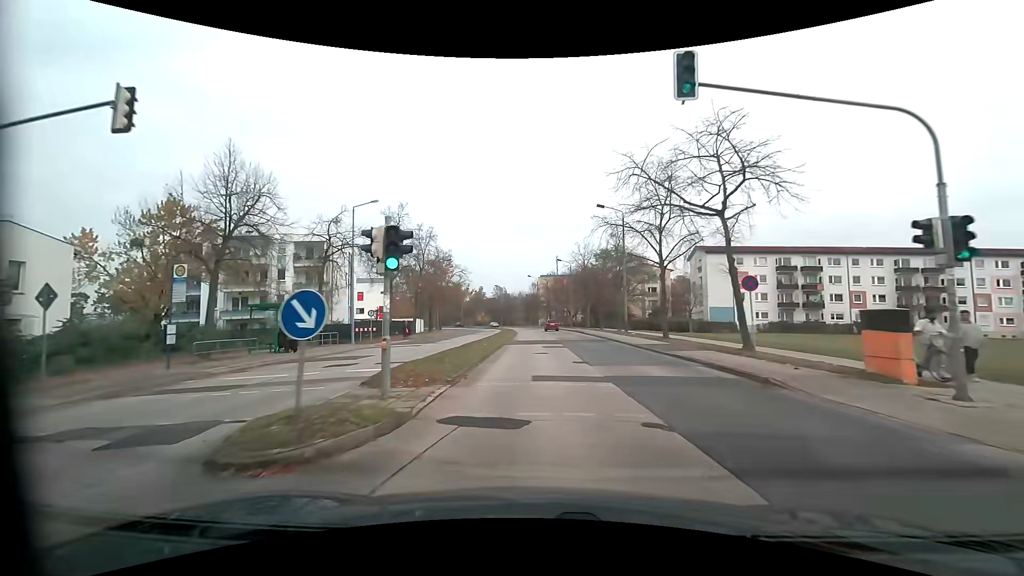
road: tertiary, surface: concrete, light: Day
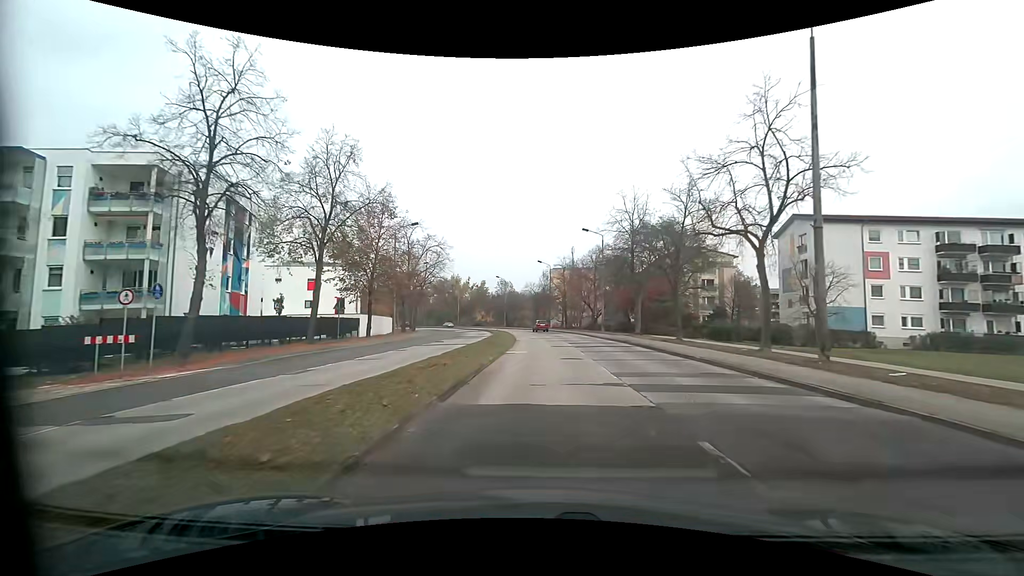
(-0.2, +28.6) m; -1°
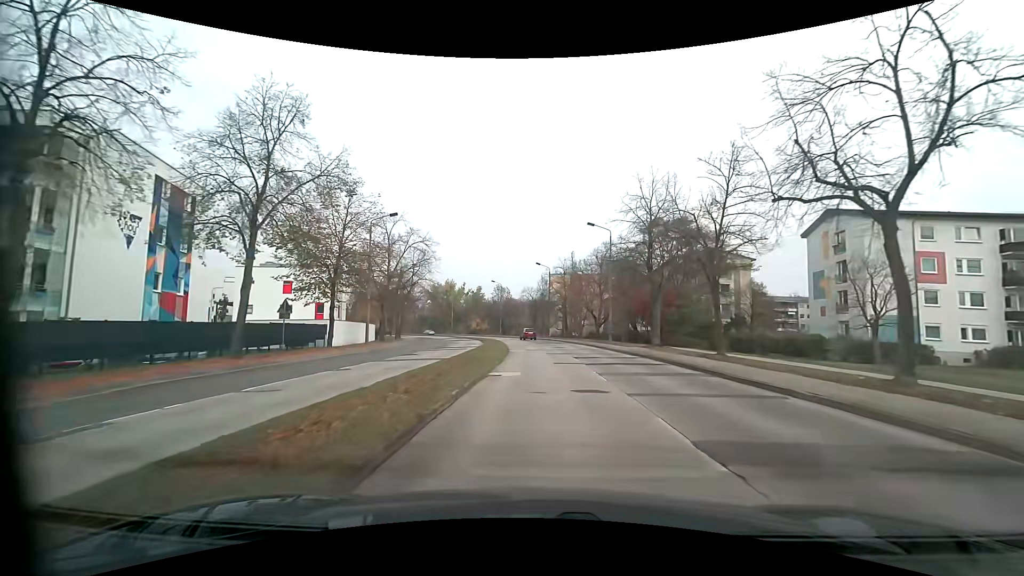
(+0.1, +7.1) m; 0°
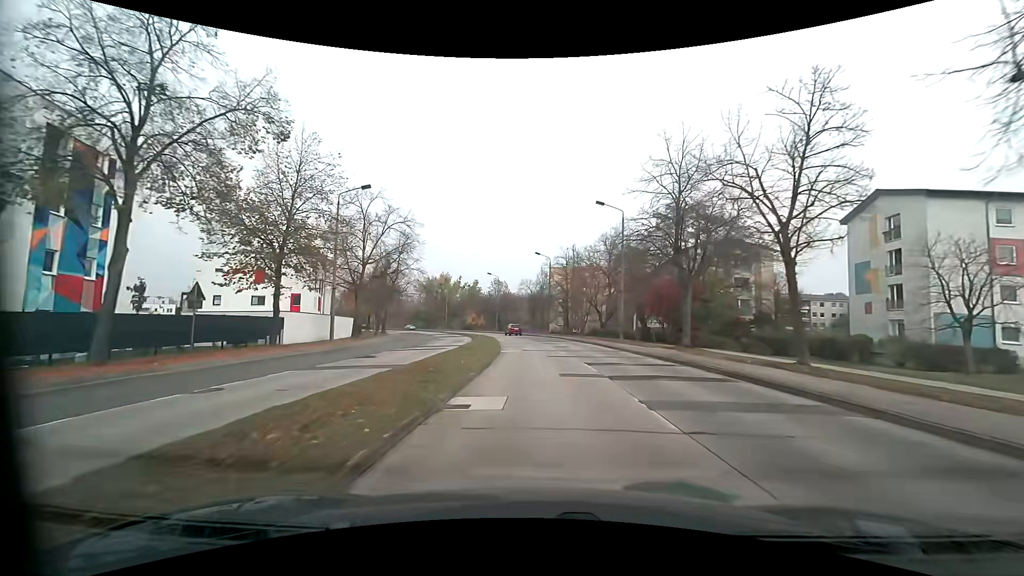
(+0.1, +7.1) m; +1°
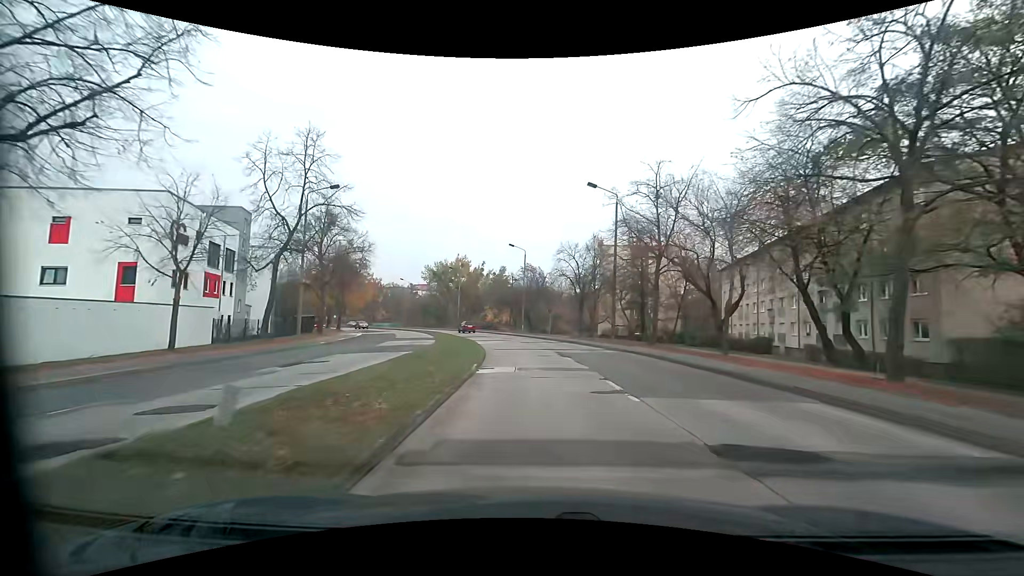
(-0.9, +34.2) m; -4°
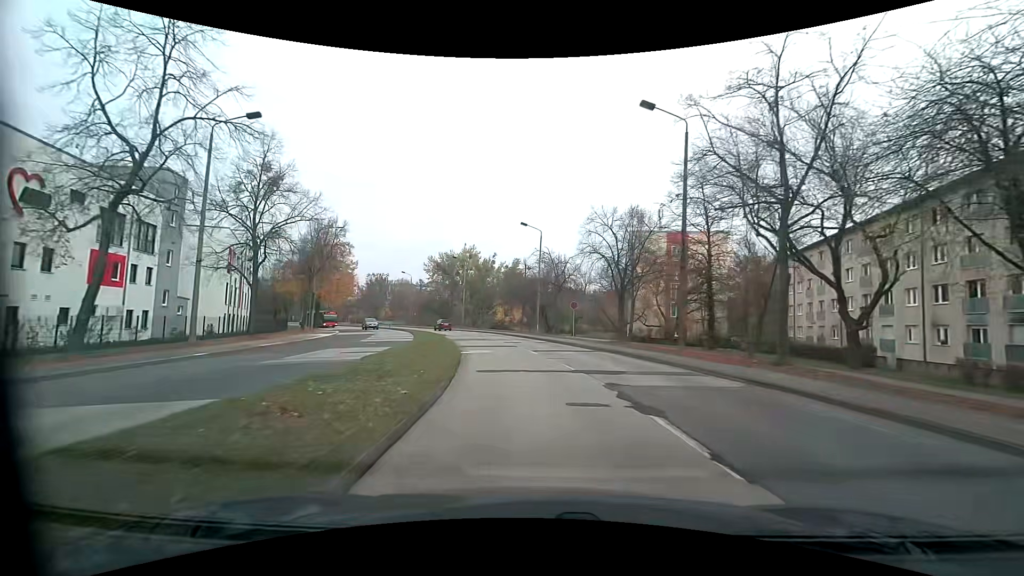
(-0.2, +13.3) m; -2°
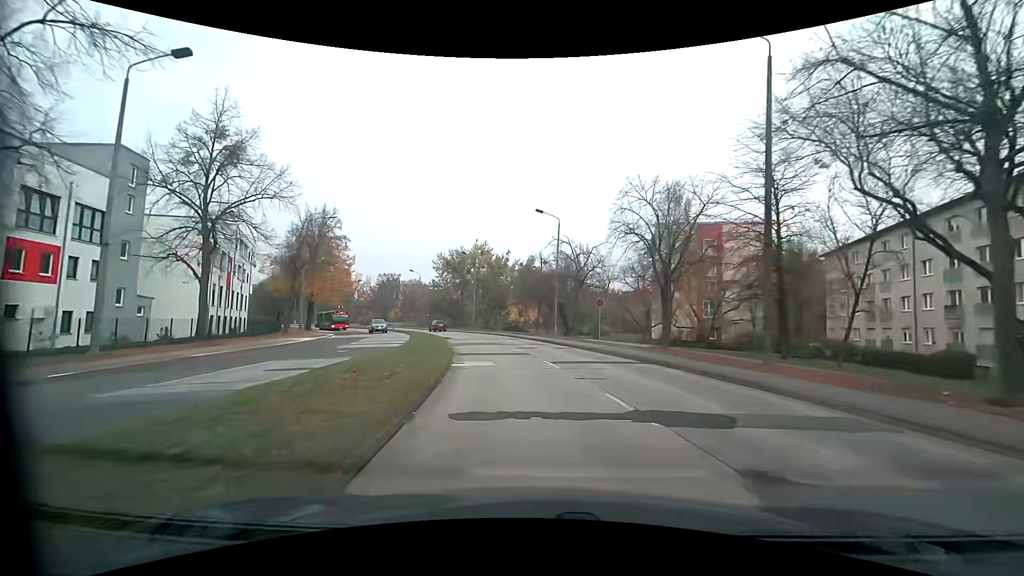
(-0.1, +6.6) m; -2°
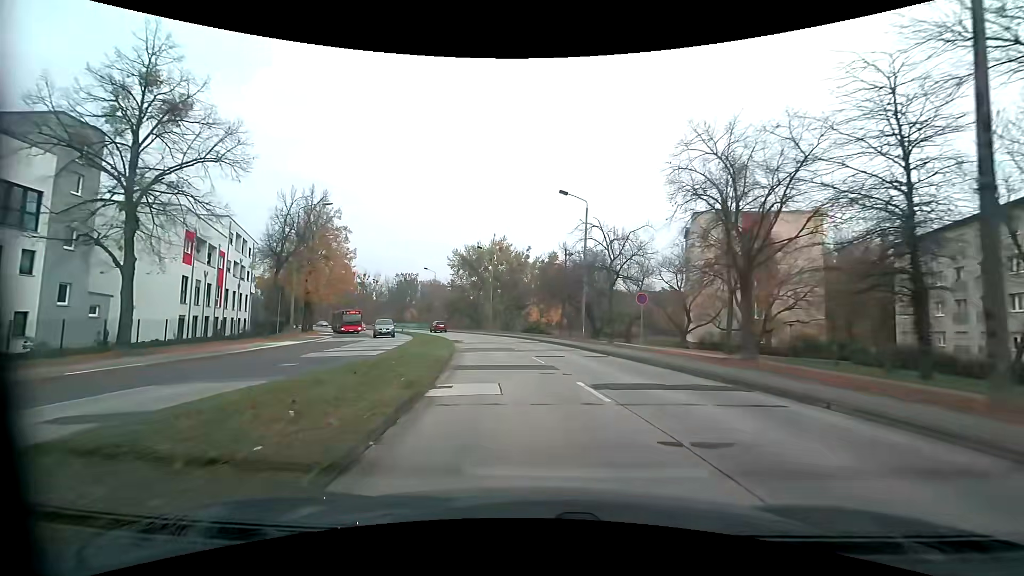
(-0.1, +6.6) m; -2°
(0, +10) (-1, +20) (-3, +30) (-5, +40) (-8, +49) (-11, +59) (-15, +68) (-19, +77) (-24, +86) (-29, +95) m
